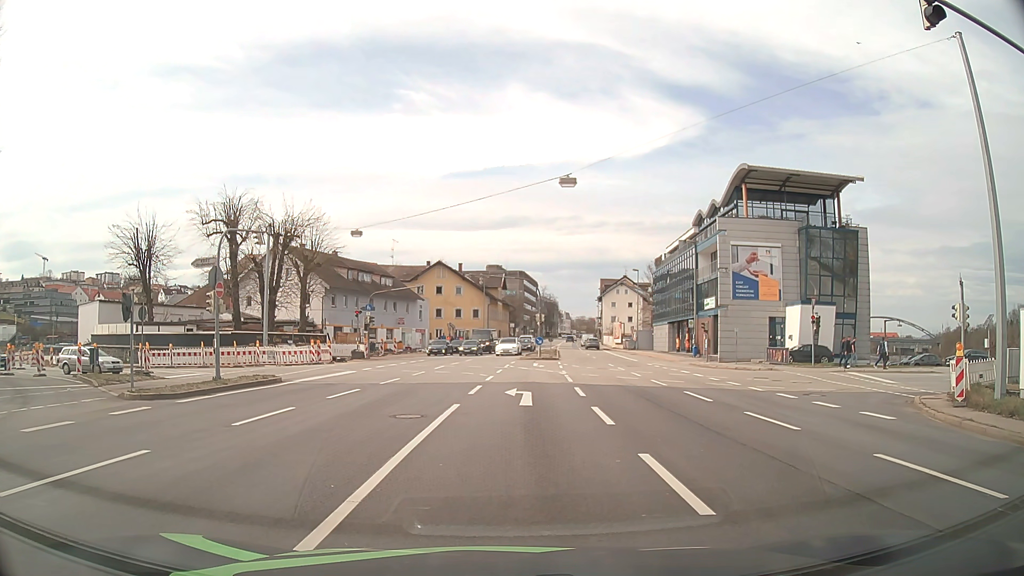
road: primary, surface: asphalt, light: Day
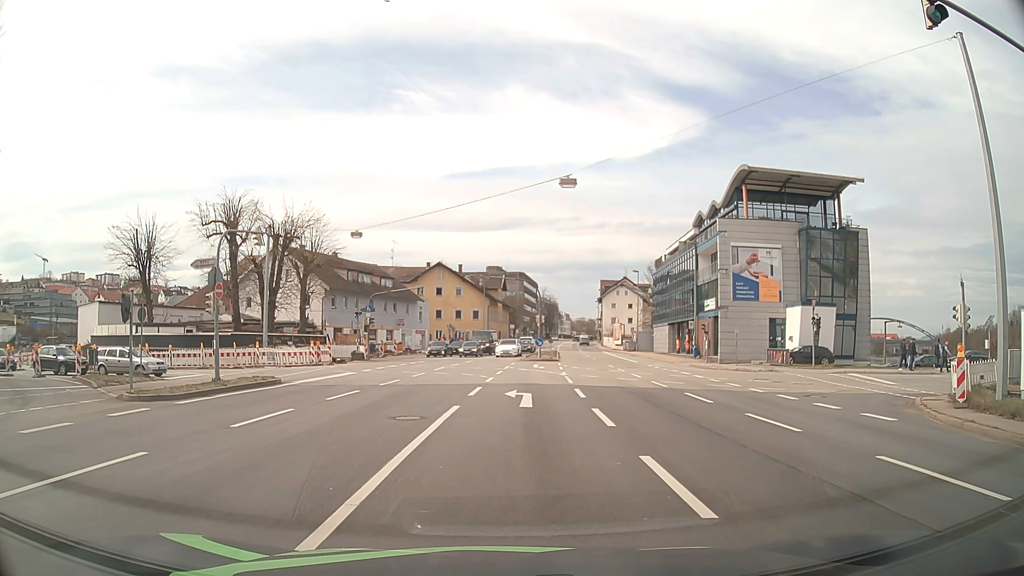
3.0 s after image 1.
(0.0, 0.0) m; 0°
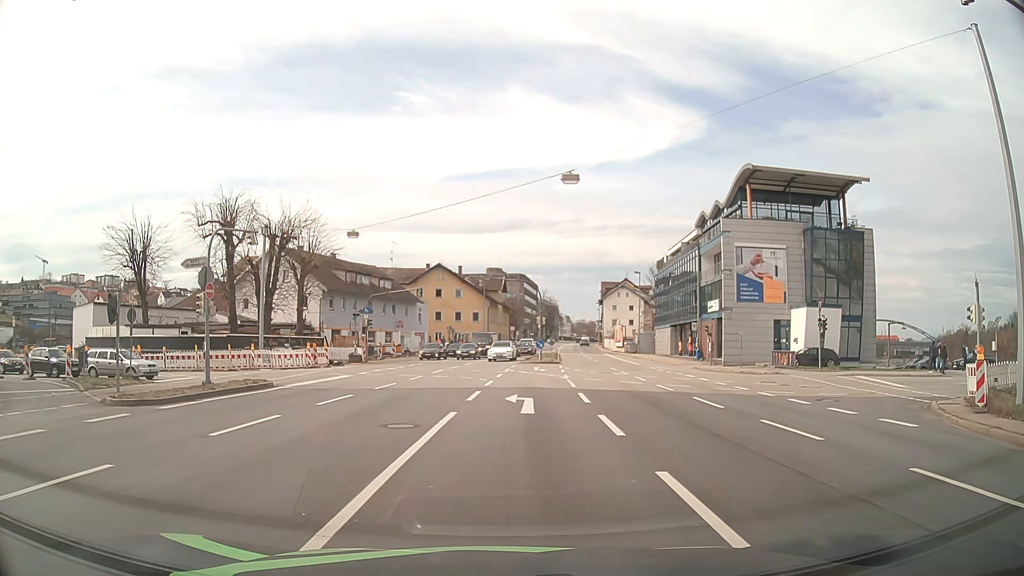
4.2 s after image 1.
(0.0, +0.9) m; 0°
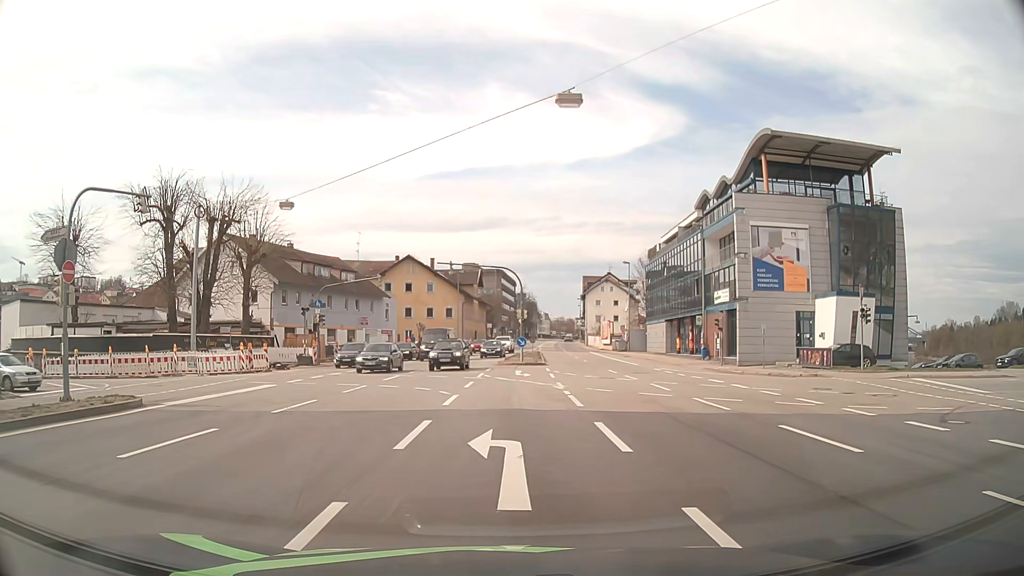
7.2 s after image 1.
(0.0, +8.1) m; +1°
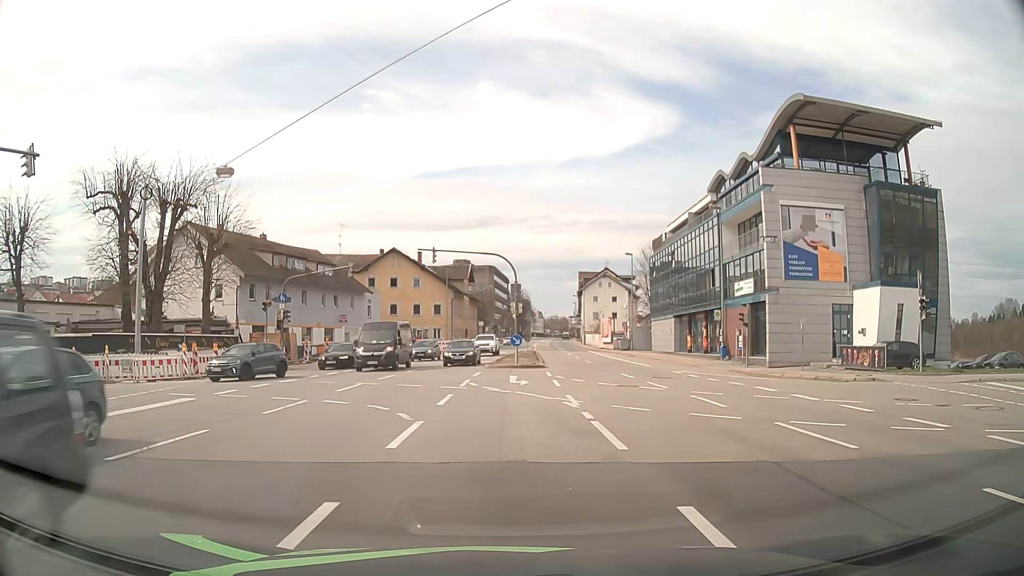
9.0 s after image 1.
(0.0, +6.1) m; +1°
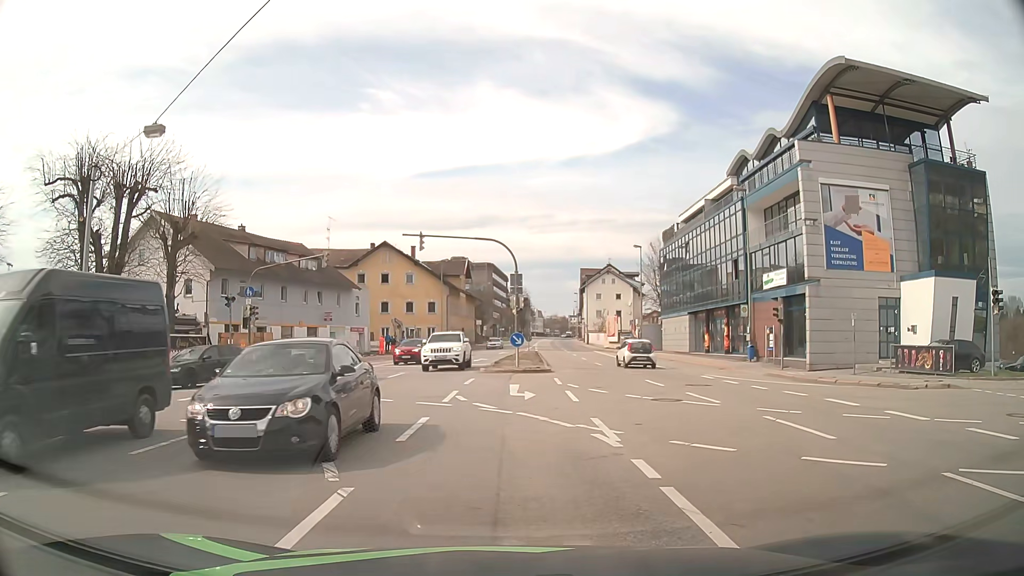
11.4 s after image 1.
(-0.1, +5.1) m; -2°
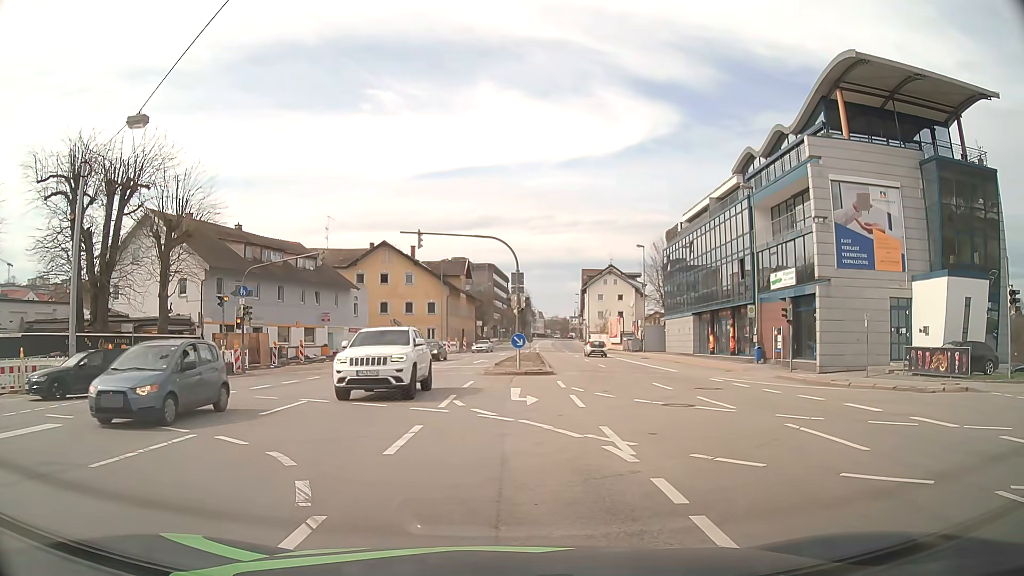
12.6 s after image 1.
(0.0, +1.0) m; 0°
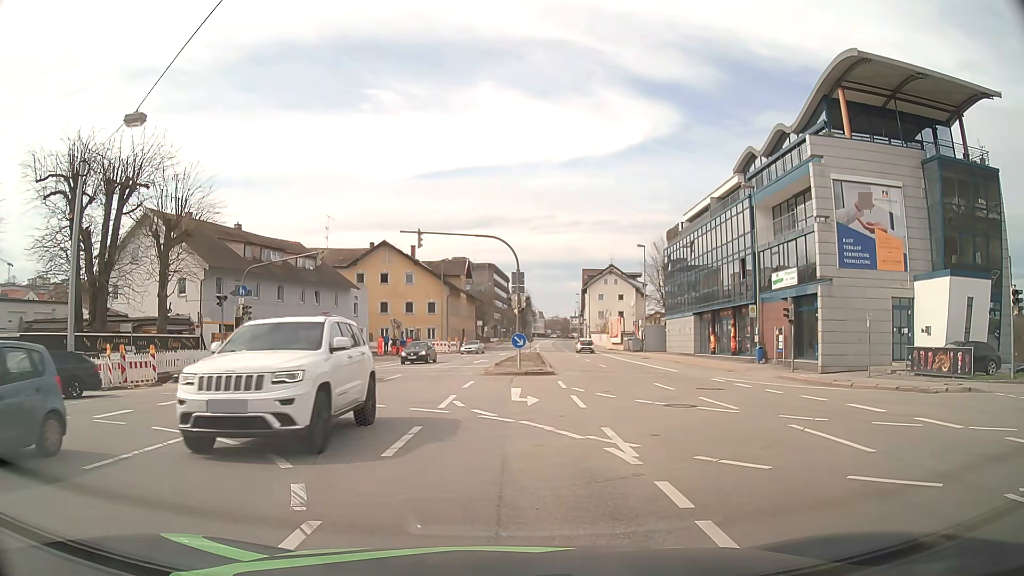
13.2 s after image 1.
(0.0, +0.2) m; 0°
(-1, +10) (-9, +15) (-19, +16) (-29, +17) (-38, +20) (-46, +26) (-52, +34) (-59, +42) (-67, +48) (-76, +52) m
